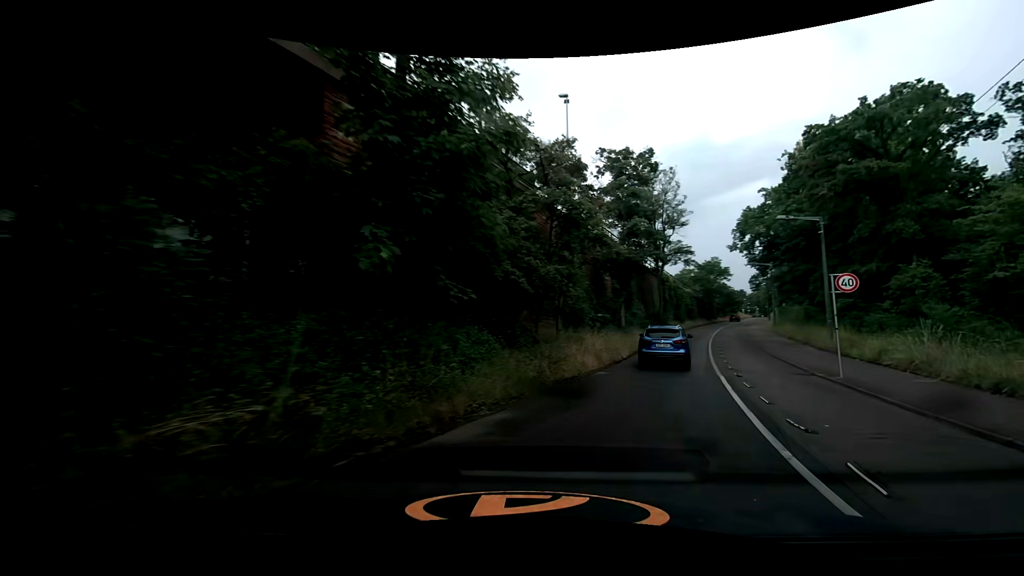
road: secondary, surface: asphalt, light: Day
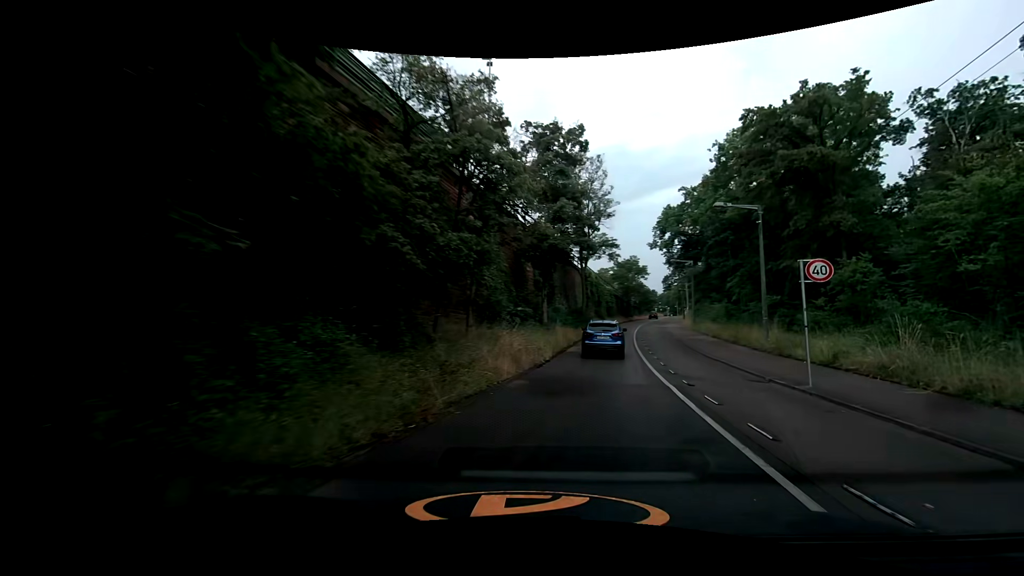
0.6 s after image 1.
(+0.3, +4.5) m; +9°
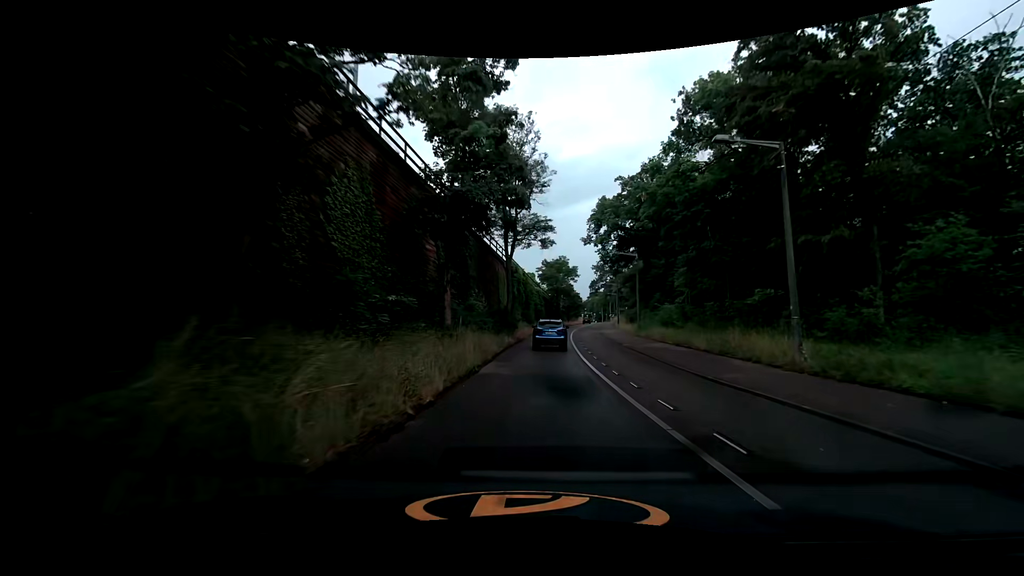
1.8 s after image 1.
(+1.0, +10.6) m; +10°
(0, +10) (0, +20) (+1, +30) (+2, +40) (+3, +50) (+4, +60) (+5, +70) (+7, +80) (+8, +90) (+10, +99) m
